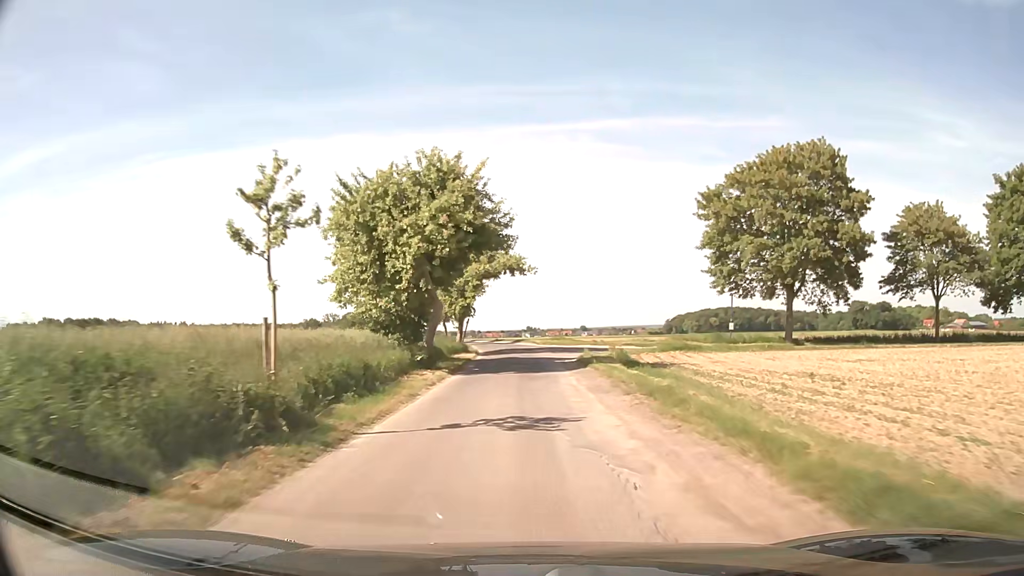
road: unclassified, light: Day
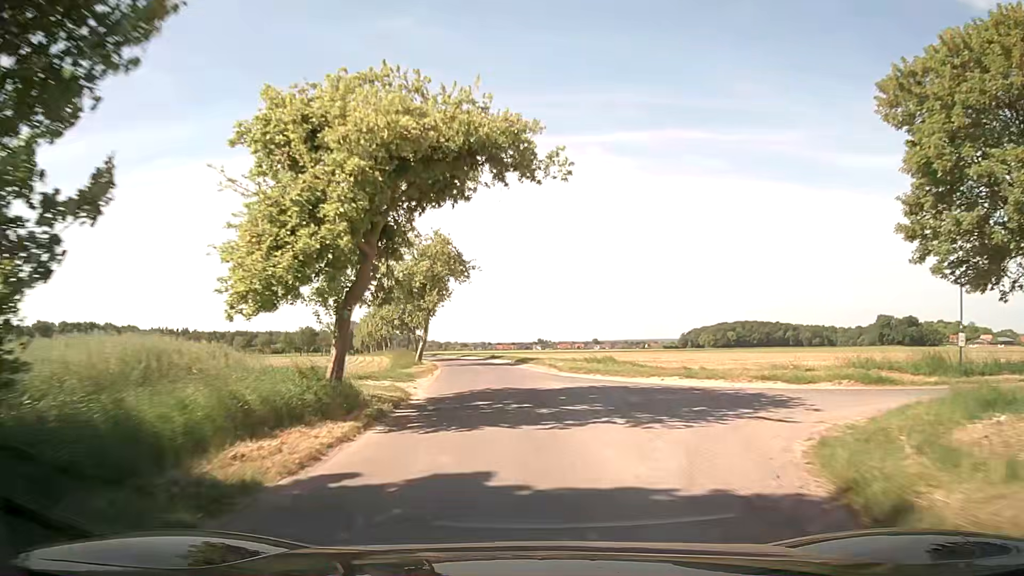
(-0.1, +25.9) m; 0°
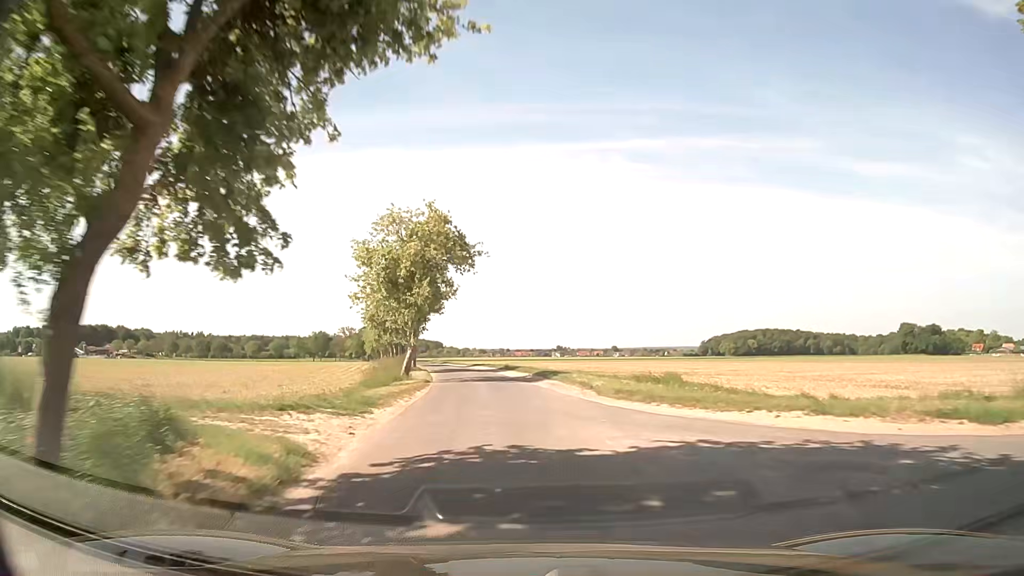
(-0.2, +8.7) m; -2°
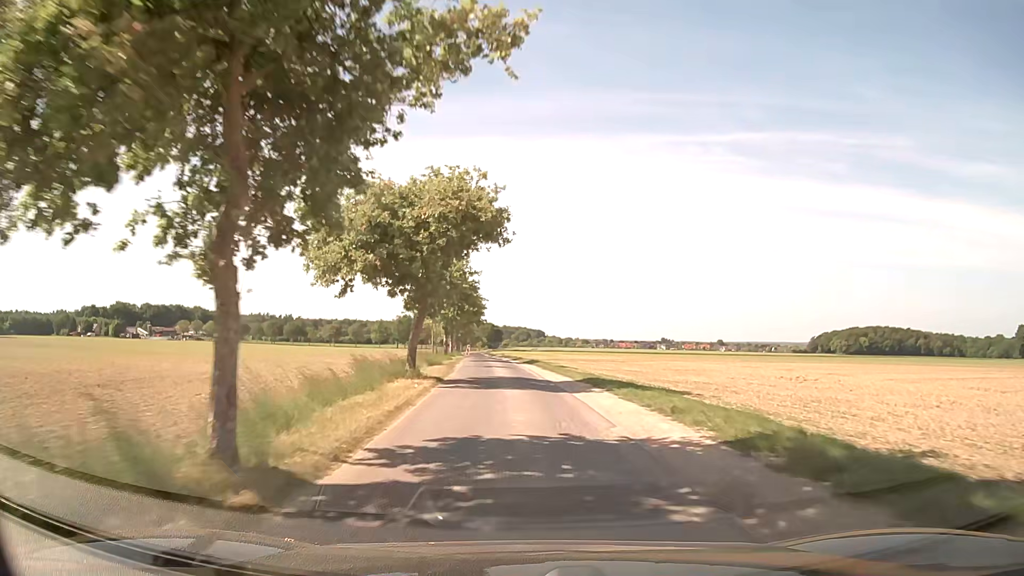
(-2.8, +35.7) m; -8°
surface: asphalt
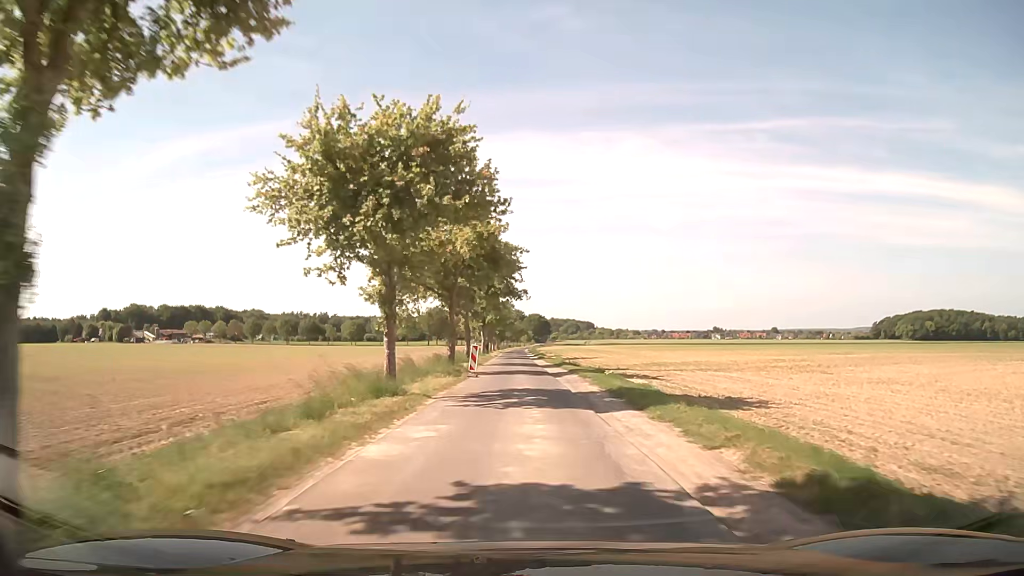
(-2.4, +46.1) m; -4°
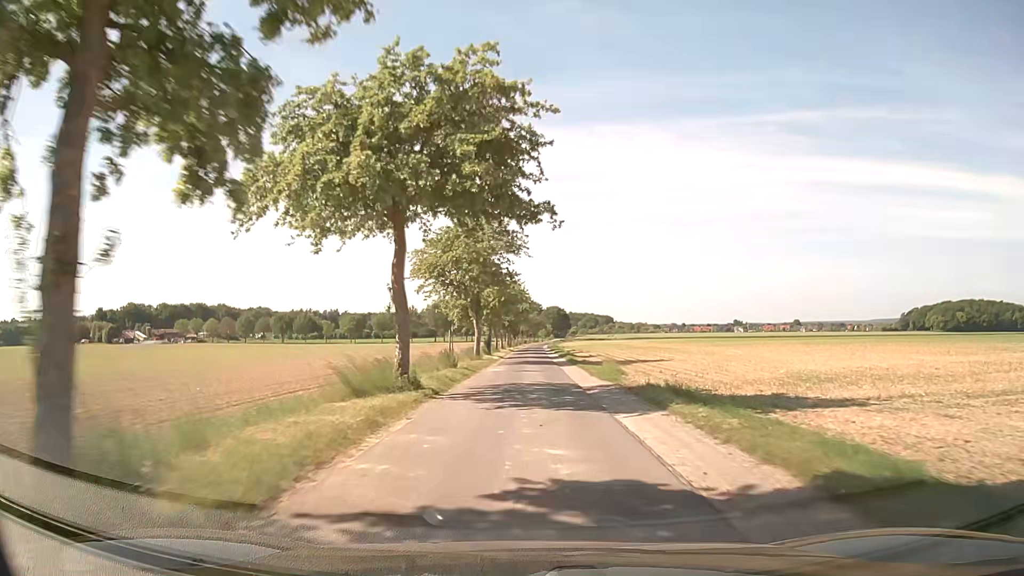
(-0.3, +28.3) m; -2°
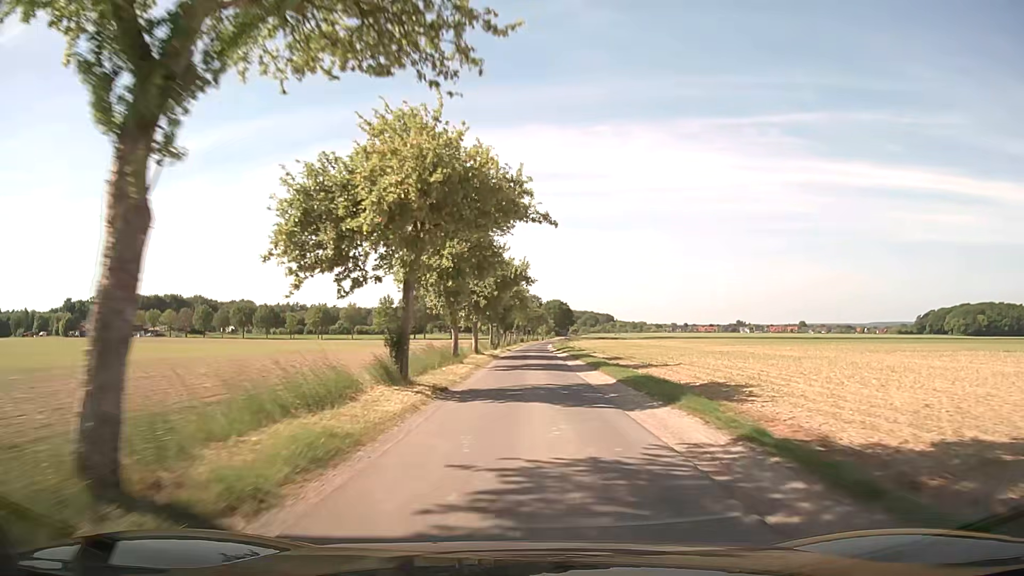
(-0.1, +39.6) m; 0°
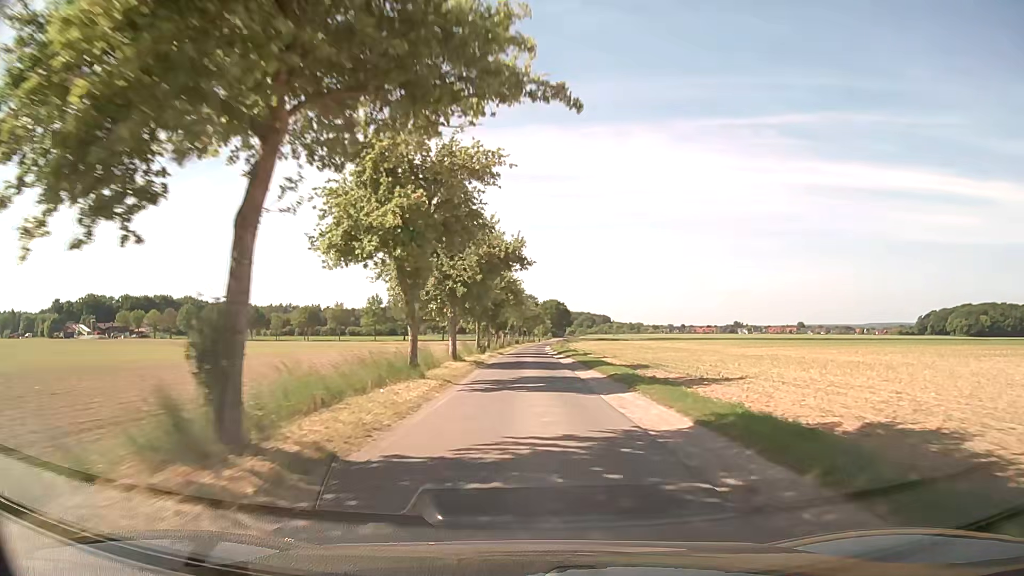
(0.0, +10.2) m; 0°
(0, +10) (0, +20) (0, +30) (+1, +40) (+1, +50) (+1, +60) (+1, +70) (+1, +80) (+1, +90) (+2, +100) m
